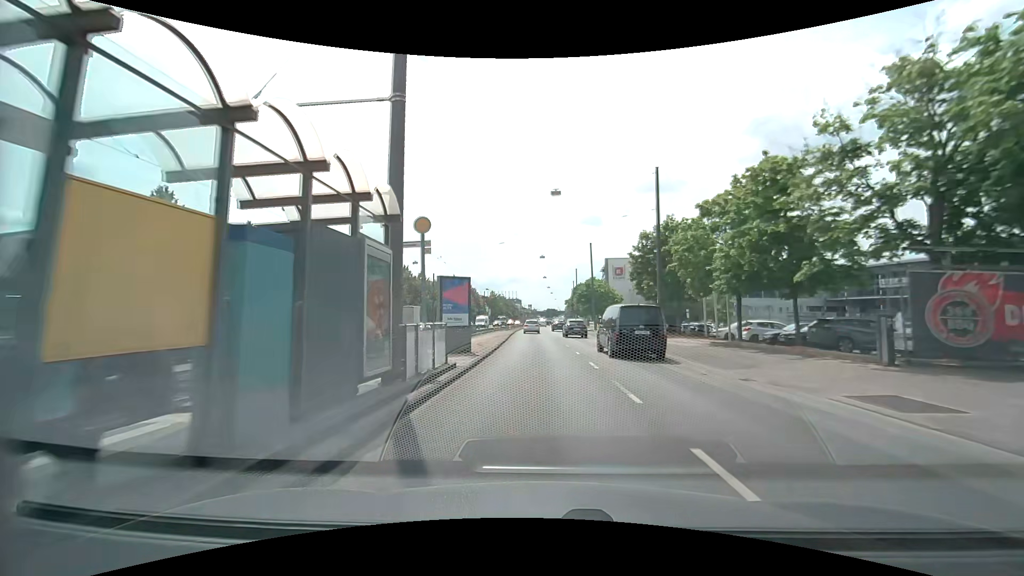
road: primary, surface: asphalt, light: Day
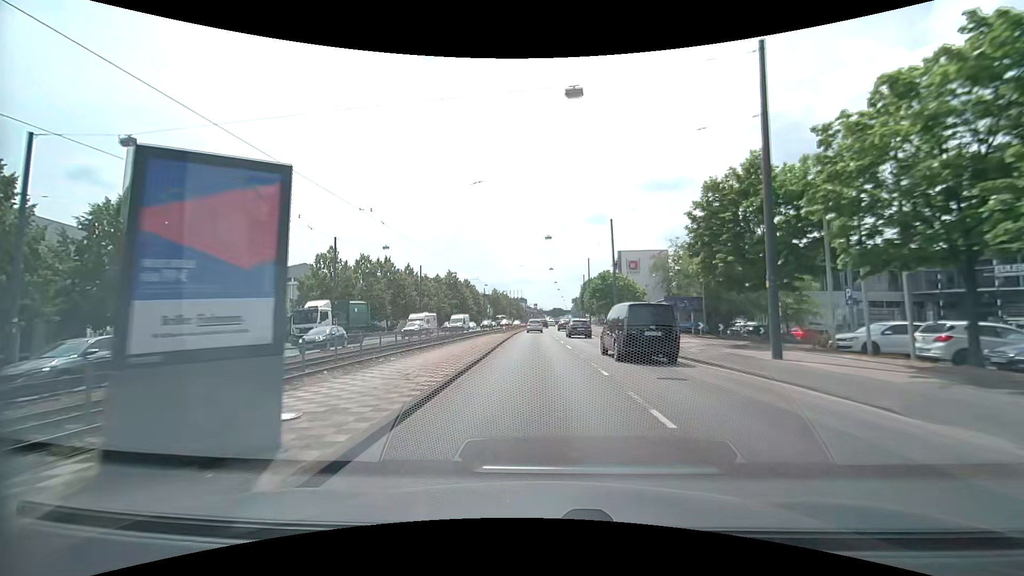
(-0.2, +14.0) m; -1°
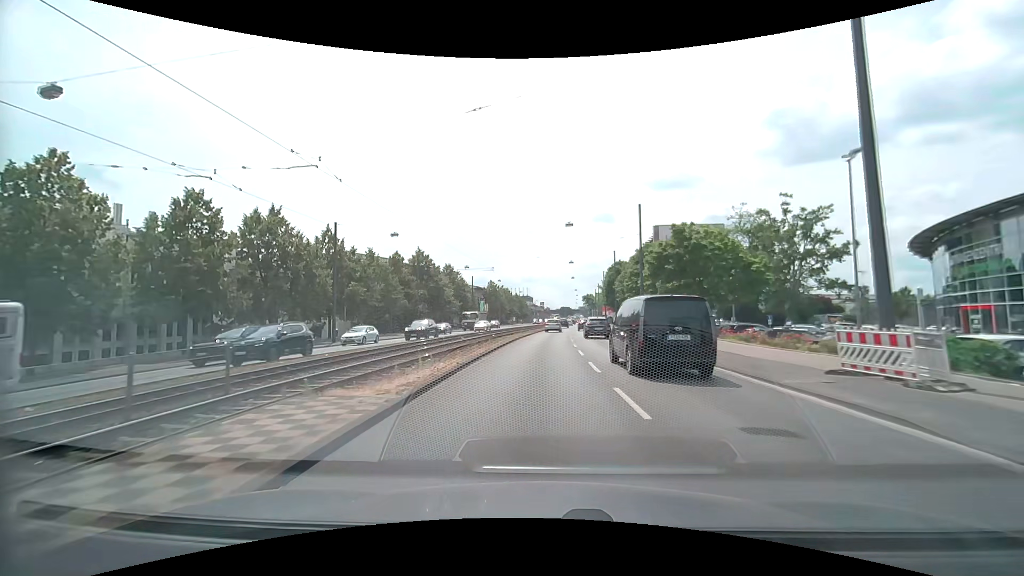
(-0.4, +35.5) m; -1°
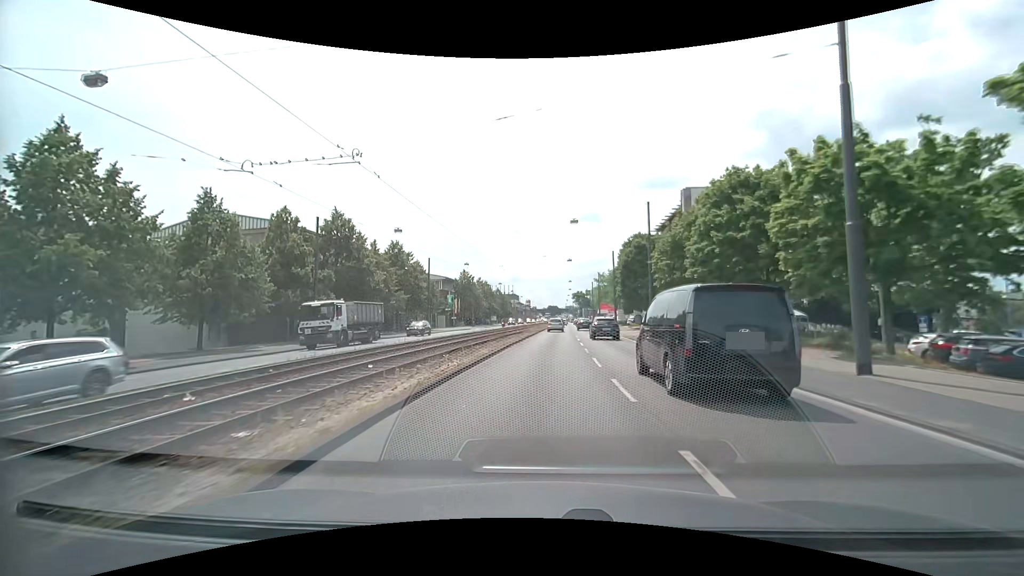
(+0.2, +28.8) m; +1°
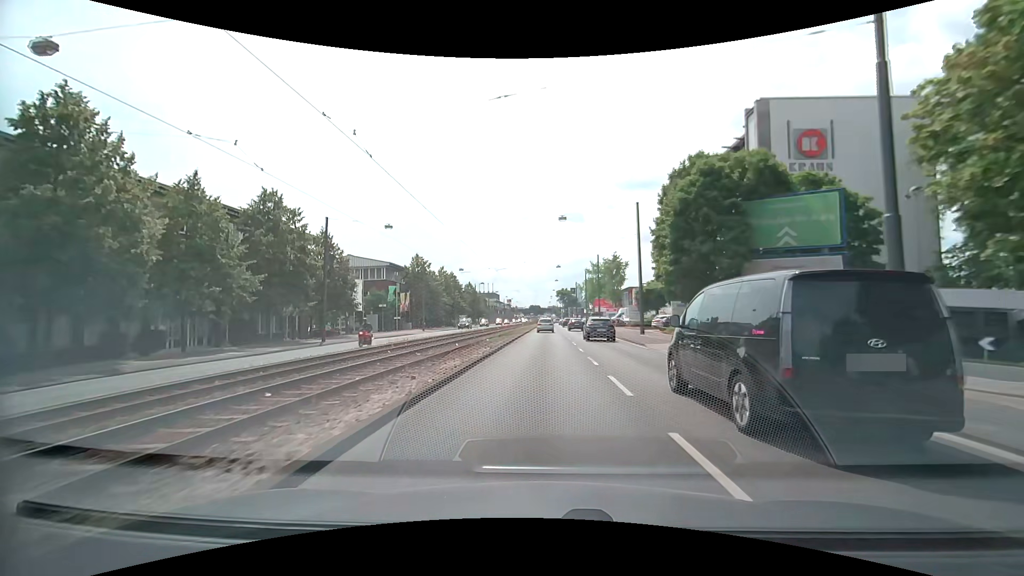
(+0.4, +29.3) m; +2°
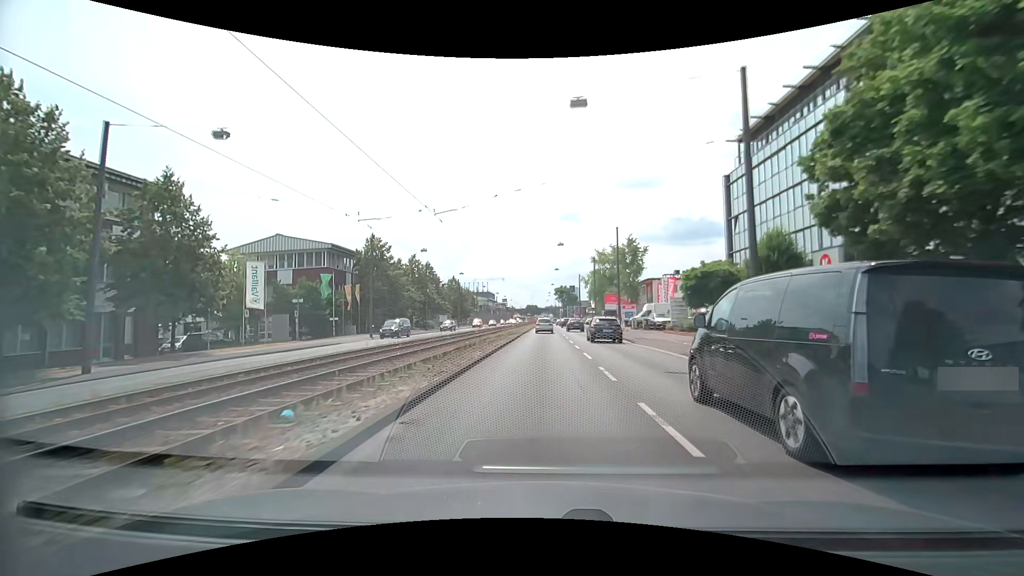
(+0.2, +21.9) m; 0°
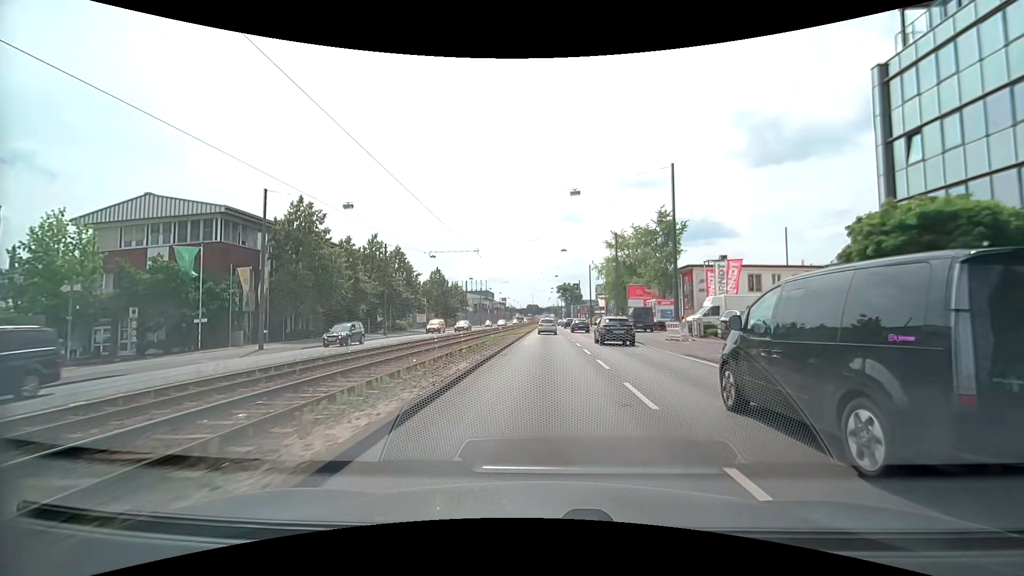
(-0.1, +21.3) m; 0°
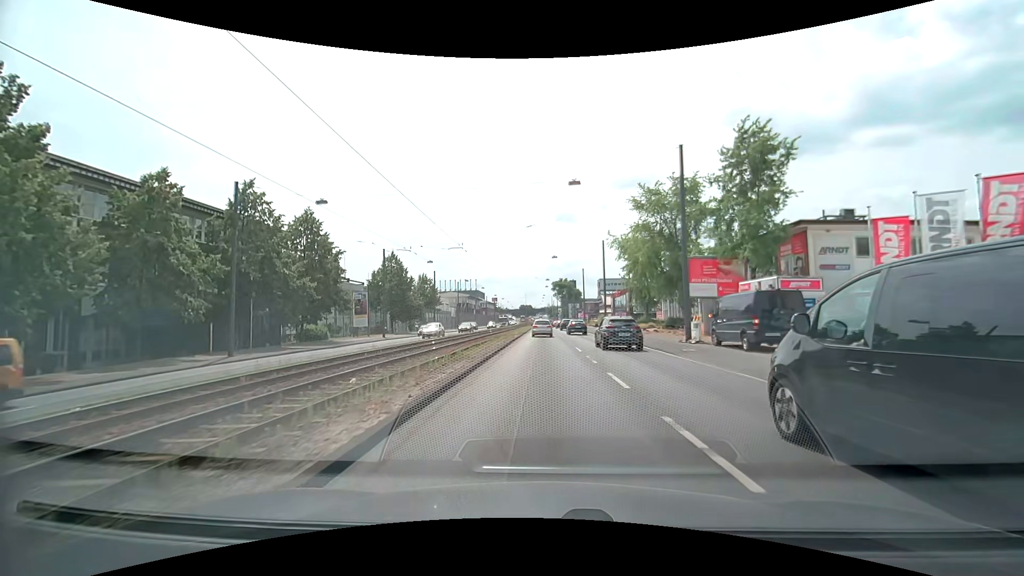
(+0.2, +27.6) m; +1°
(0, +10) (0, +20) (0, +30) (0, +40) (0, +50) (0, +60) (-1, +70) (-1, +80) (-1, +90) (-1, +100) m
